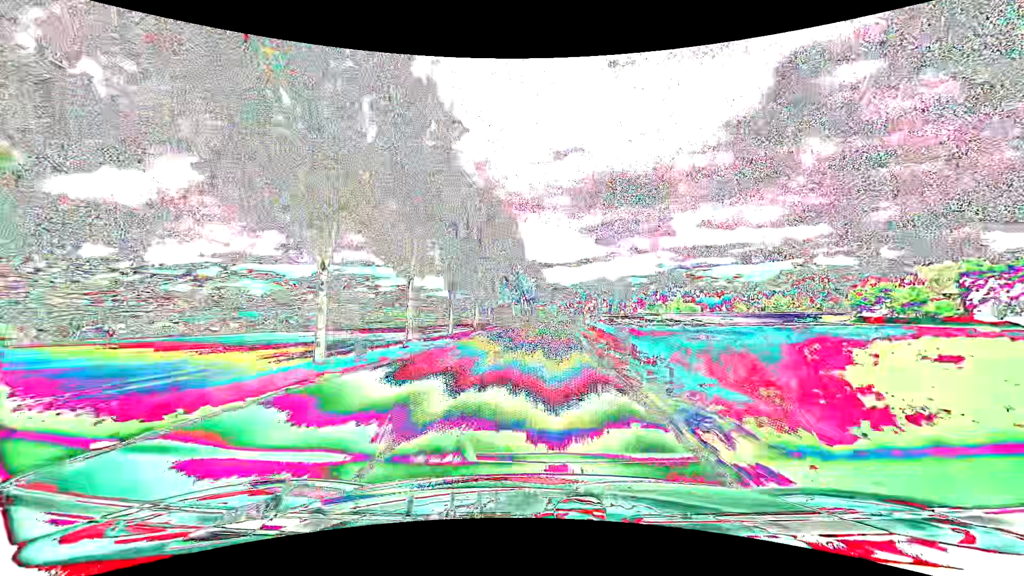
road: tertiary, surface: asphalt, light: Day
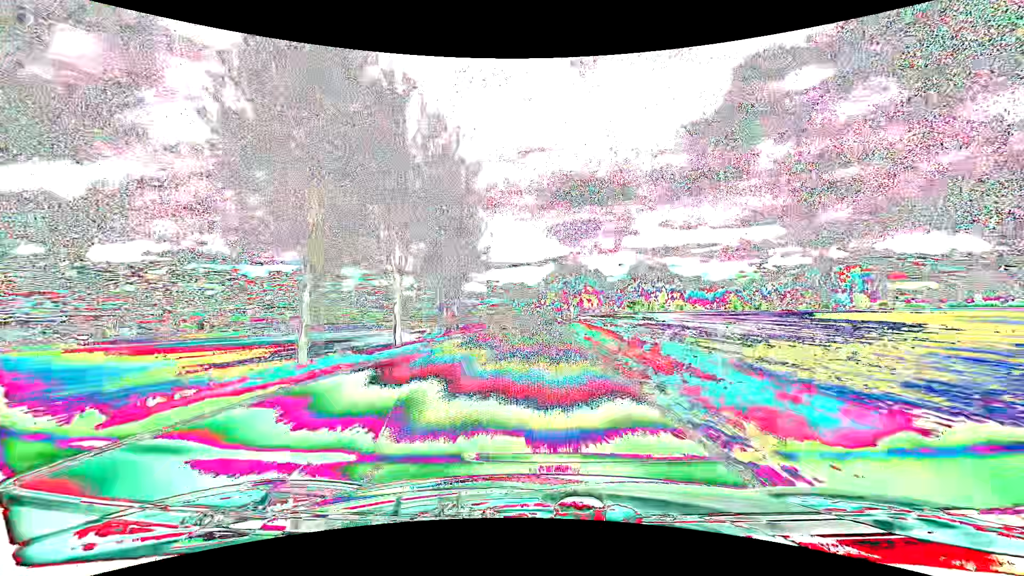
(+3.0, +73.6) m; +4°
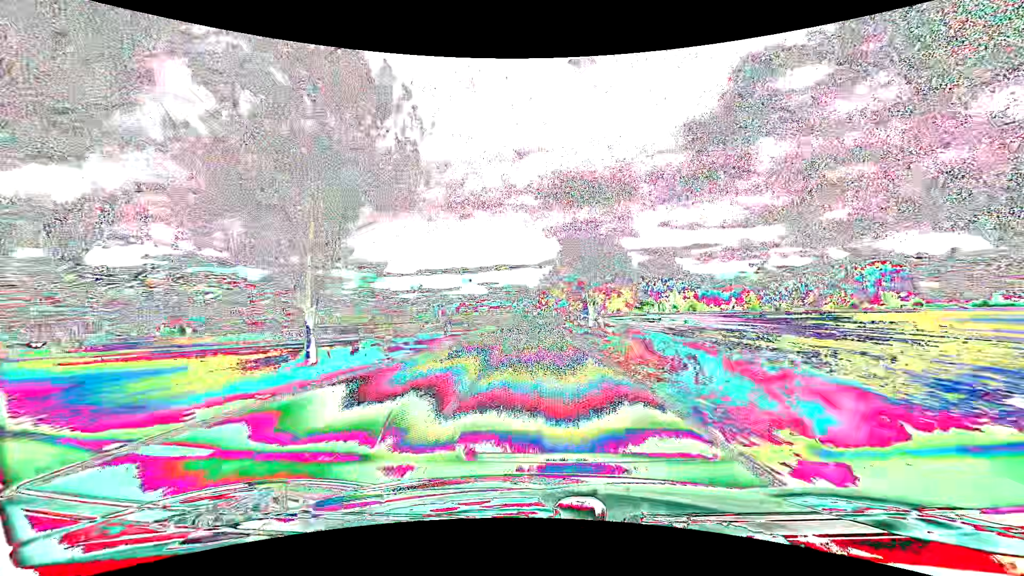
(-0.1, +30.2) m; 0°
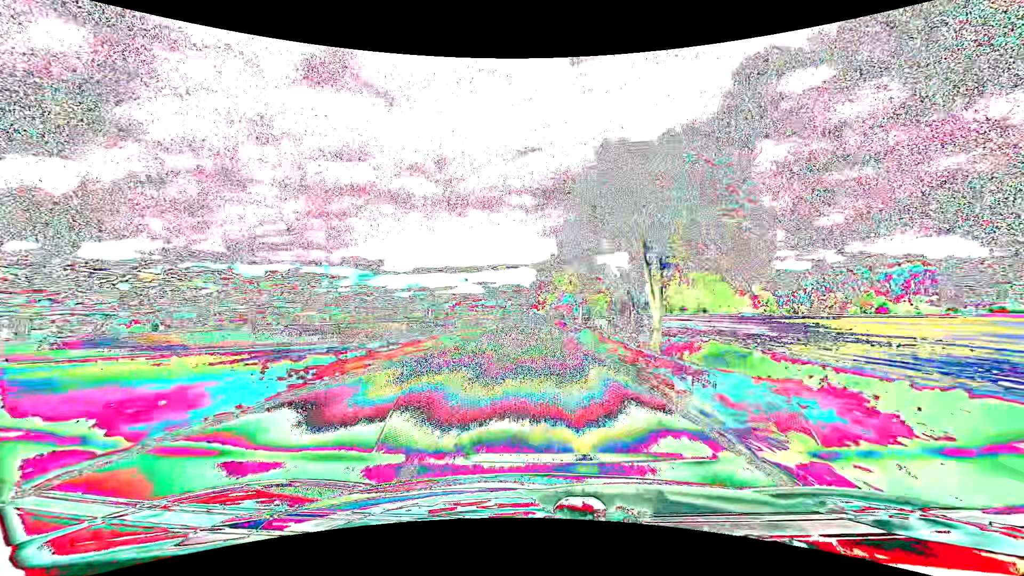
(0.0, +30.7) m; 0°
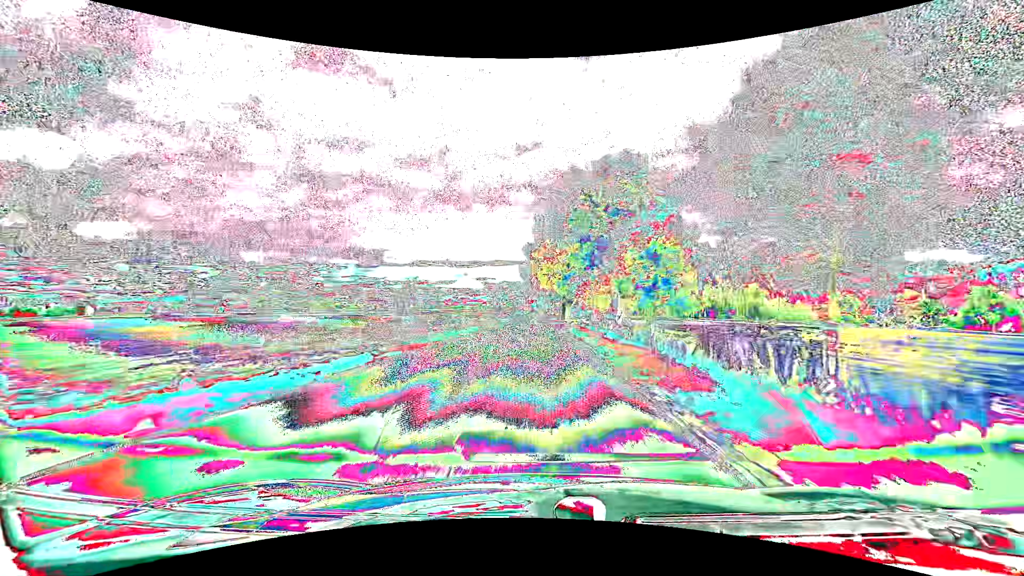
(+0.2, +79.0) m; 0°
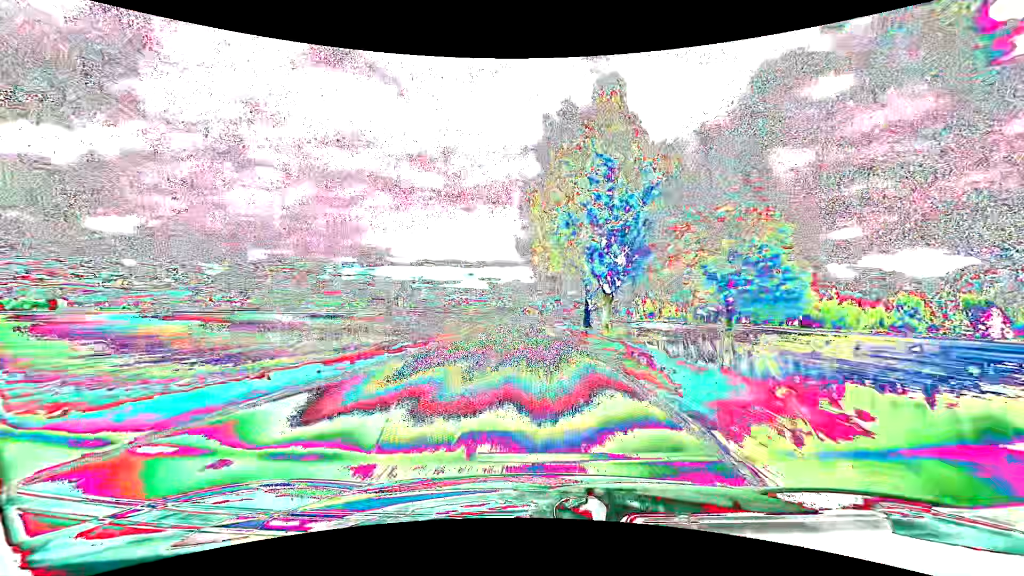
(-0.2, +32.2) m; -1°
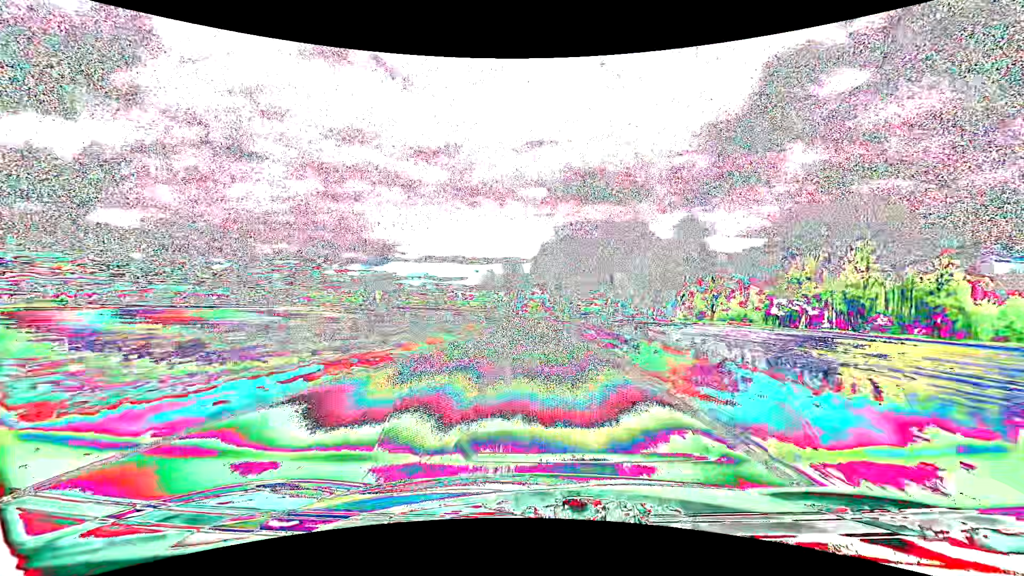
(+0.1, +62.4) m; 0°
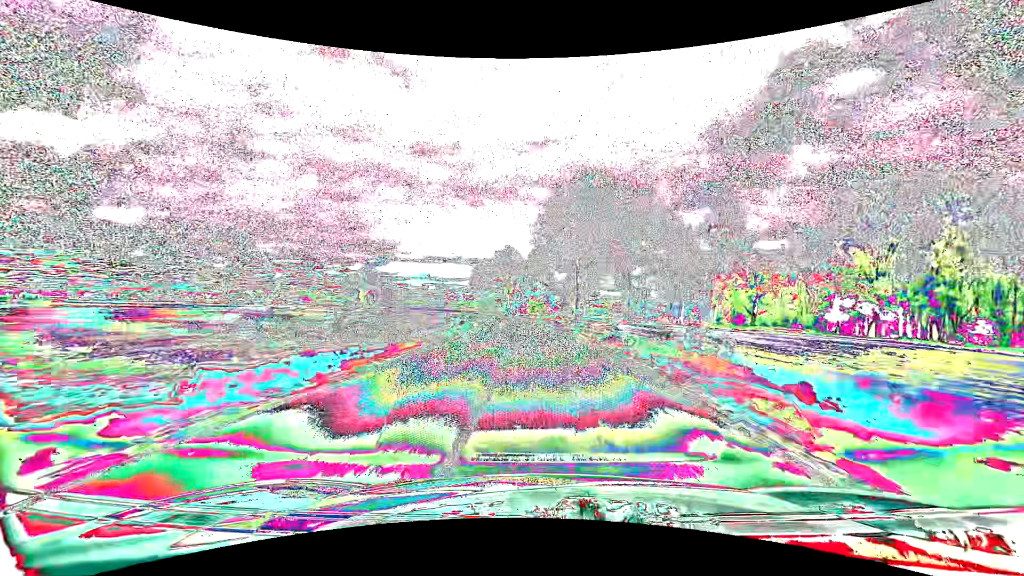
(0.0, +29.8) m; 0°
(0, +10) (0, +20) (0, +30) (-1, +40) (-2, +50) (-3, +60) (-4, +70) (-6, +80) (-8, +89) (-11, +99) m
